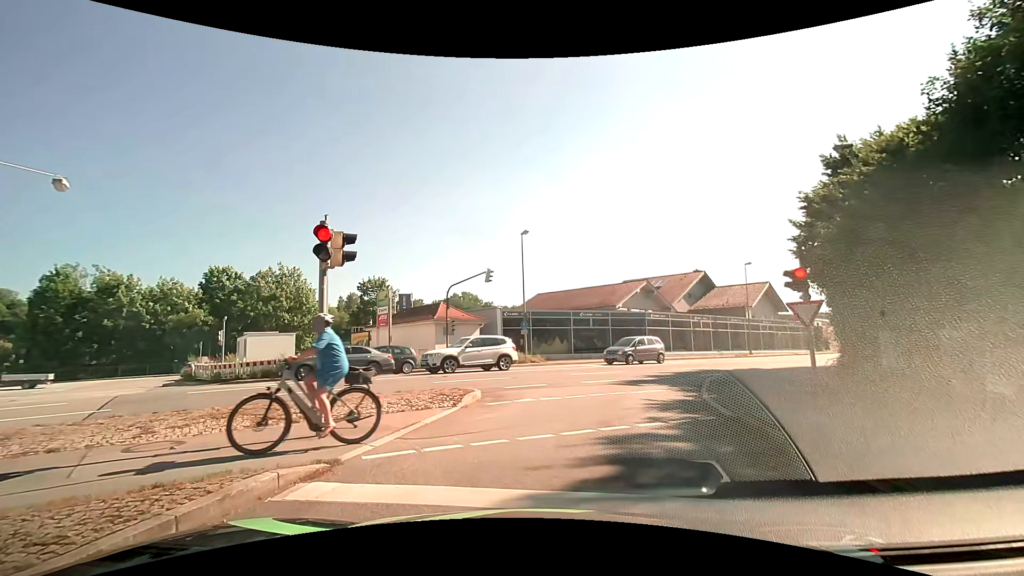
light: Day
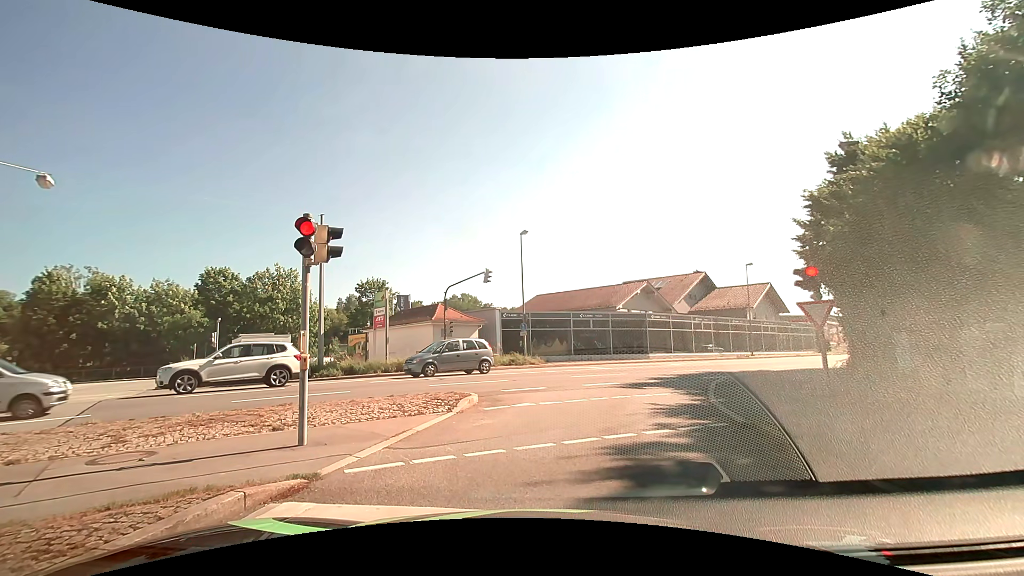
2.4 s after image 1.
(0.0, +0.6) m; 0°
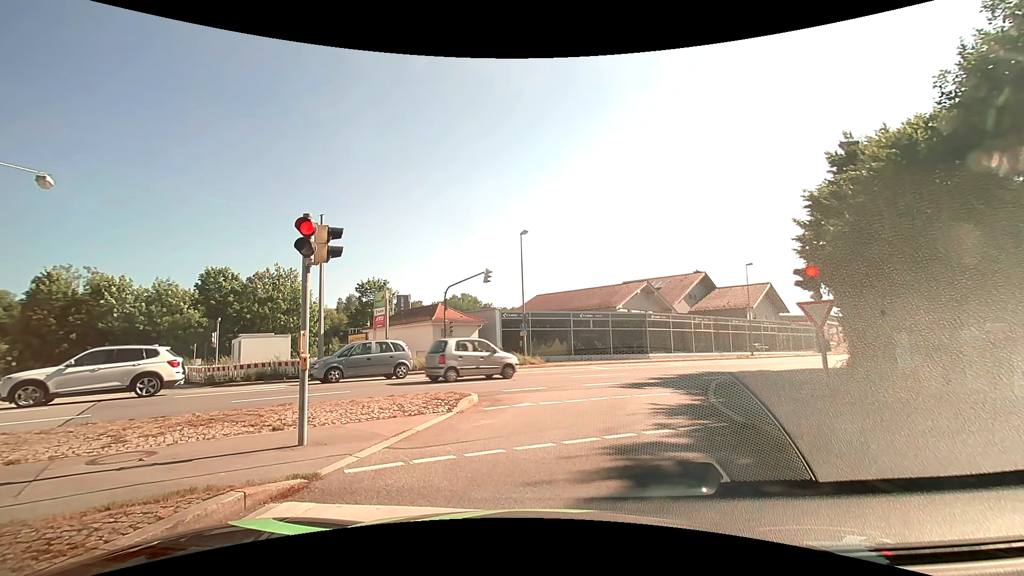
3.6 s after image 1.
(0.0, 0.0) m; 0°
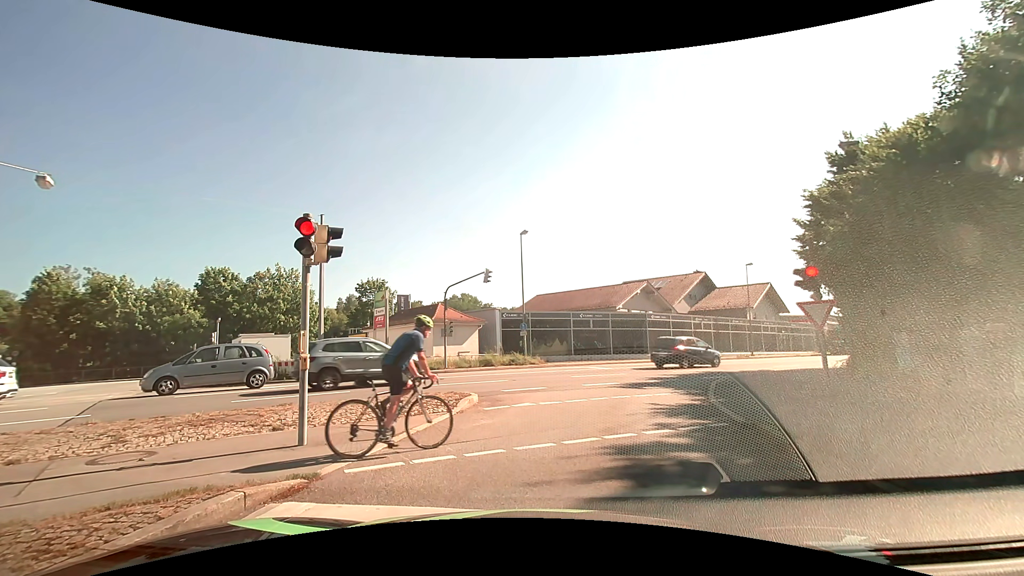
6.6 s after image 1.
(0.0, 0.0) m; 0°
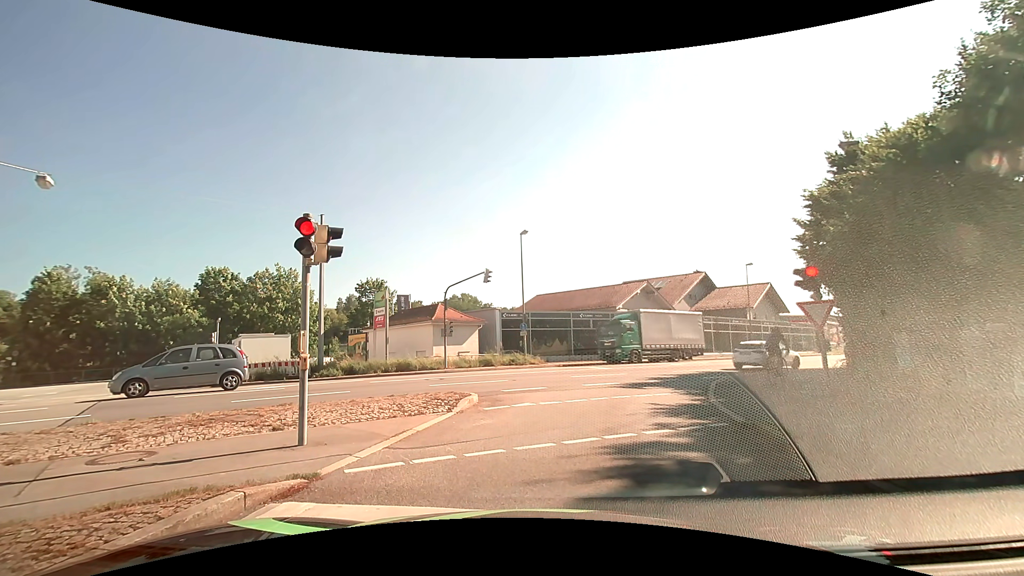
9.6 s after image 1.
(0.0, 0.0) m; 0°
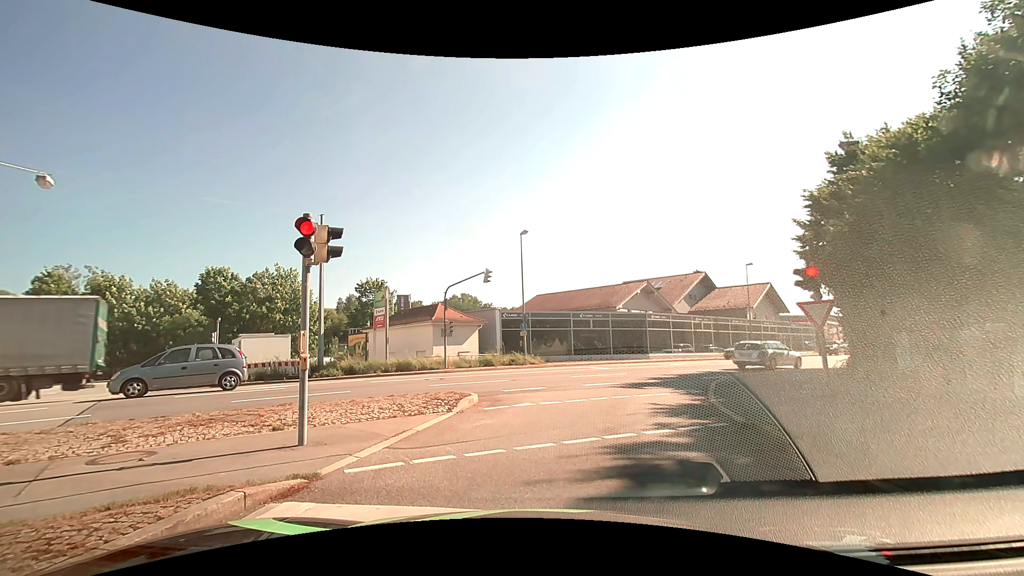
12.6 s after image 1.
(0.0, 0.0) m; 0°
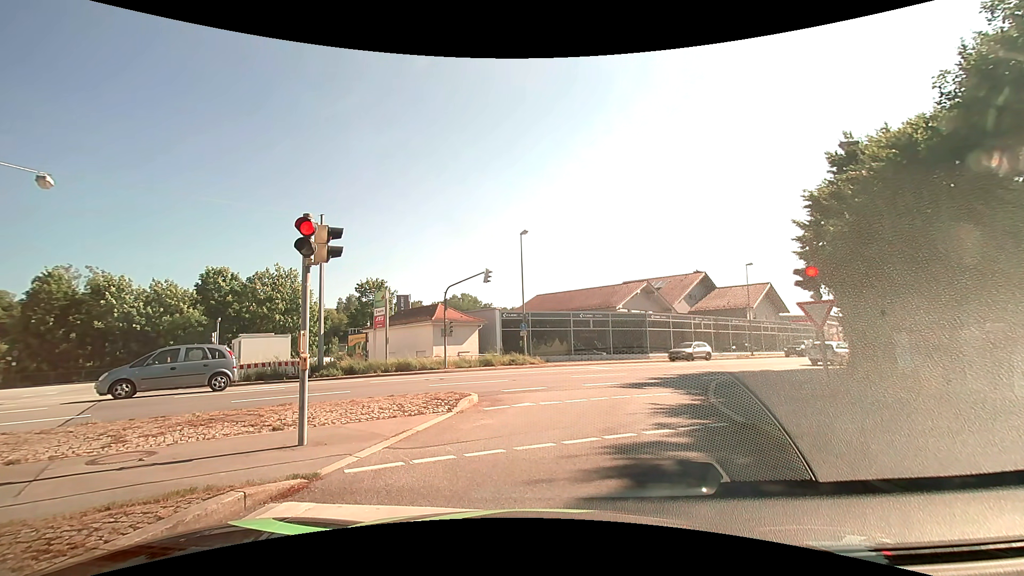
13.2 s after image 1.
(0.0, 0.0) m; 0°
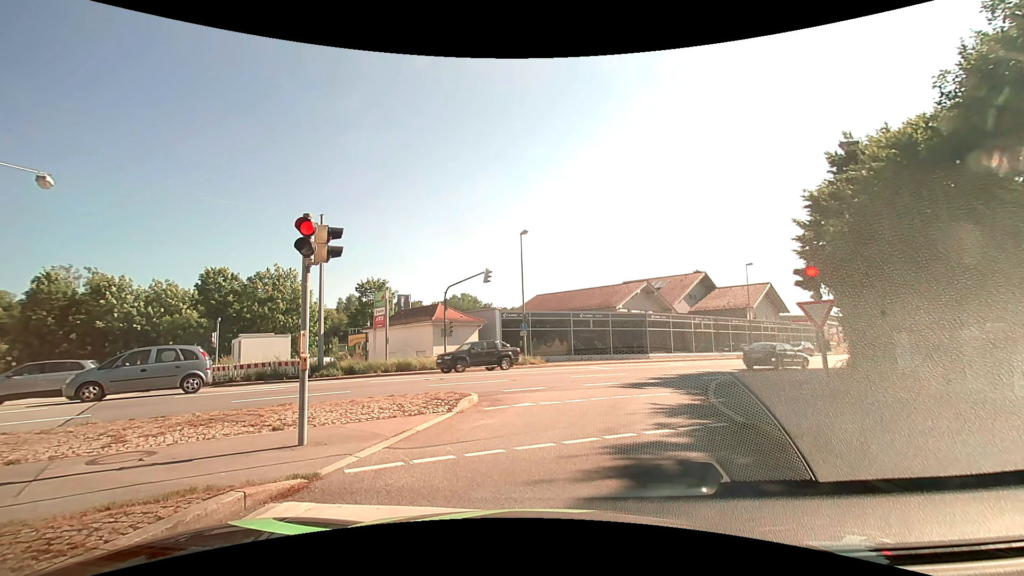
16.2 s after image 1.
(0.0, 0.0) m; 0°
